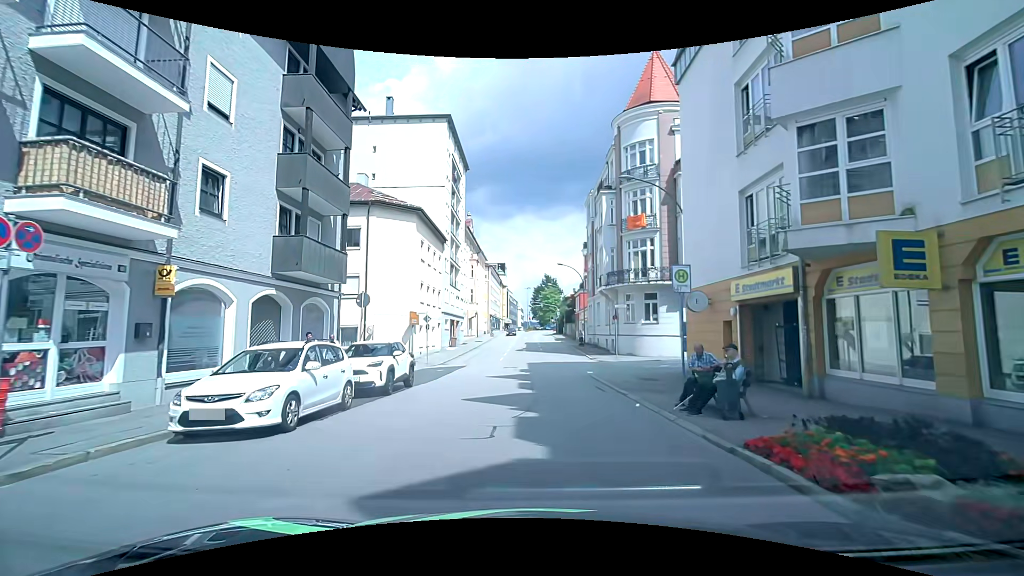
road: tertiary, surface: asphalt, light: Day
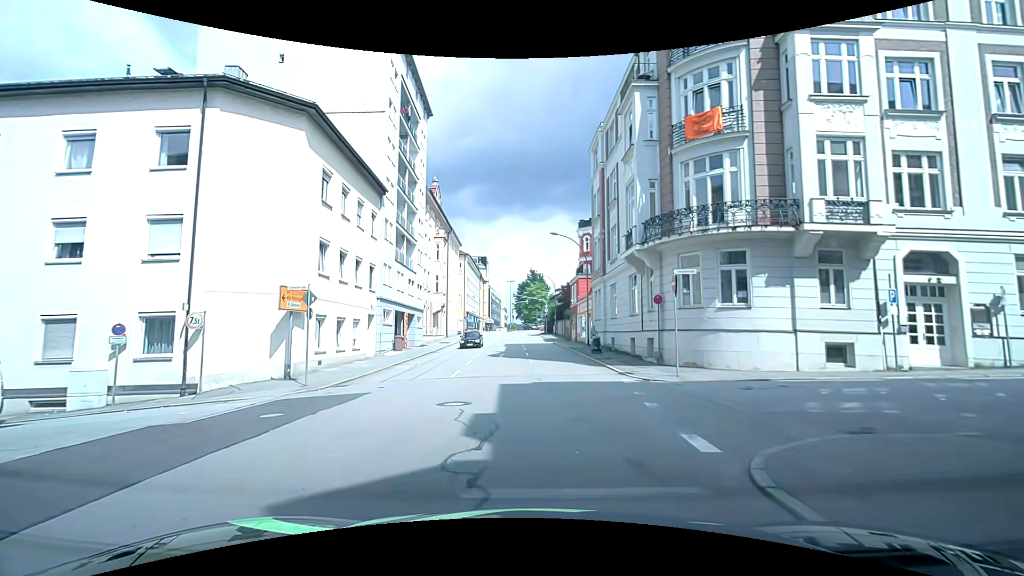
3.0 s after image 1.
(+0.4, +16.0) m; +3°
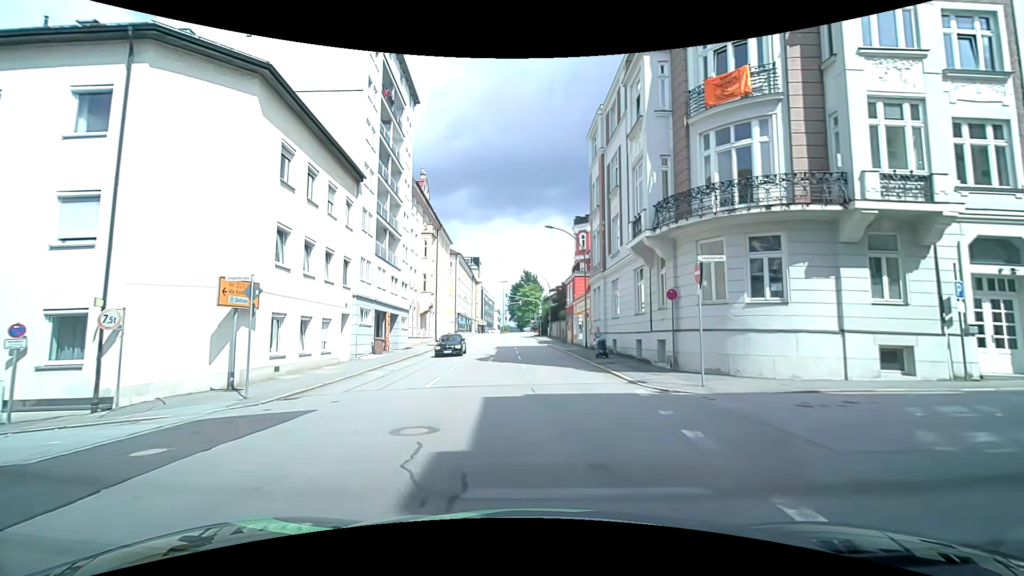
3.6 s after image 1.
(0.0, +3.1) m; +1°
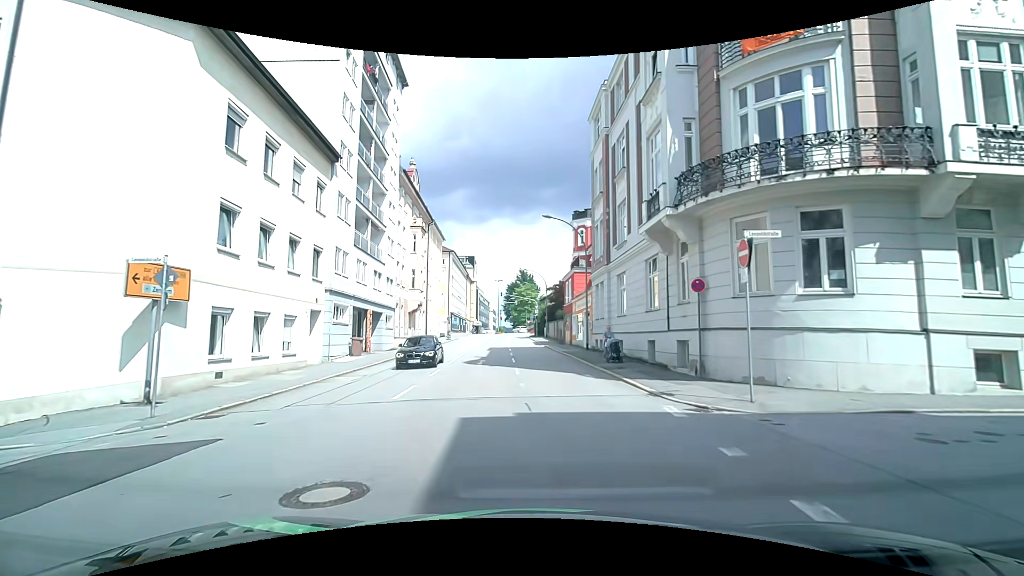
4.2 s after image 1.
(0.0, +3.3) m; +1°
